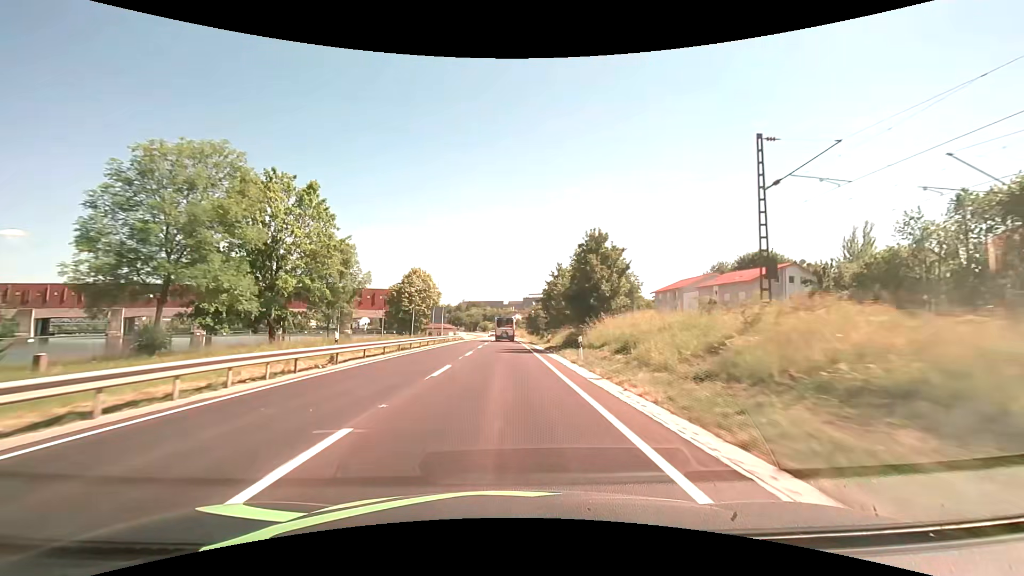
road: primary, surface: asphalt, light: Day
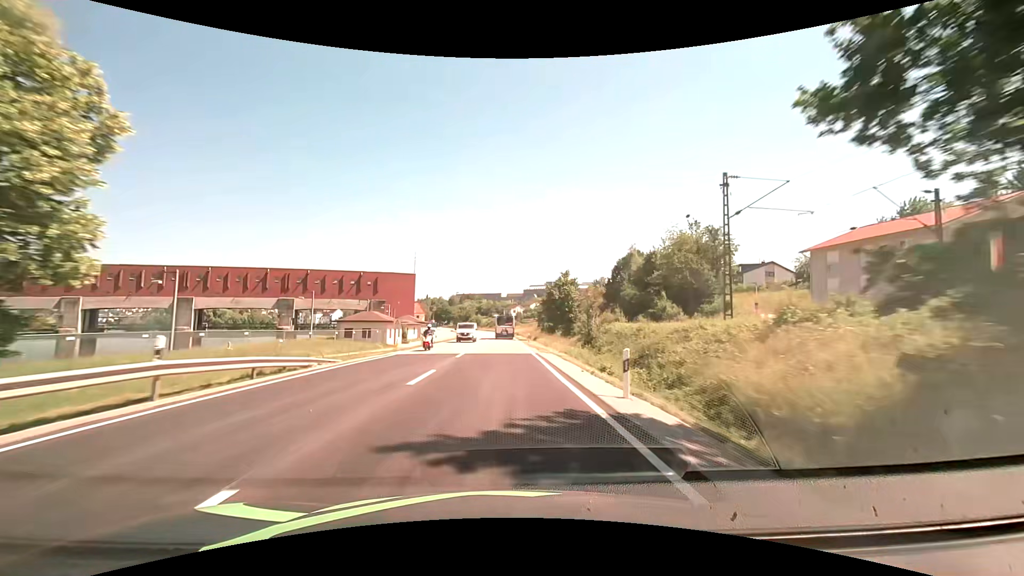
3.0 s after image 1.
(+0.2, +62.5) m; 0°
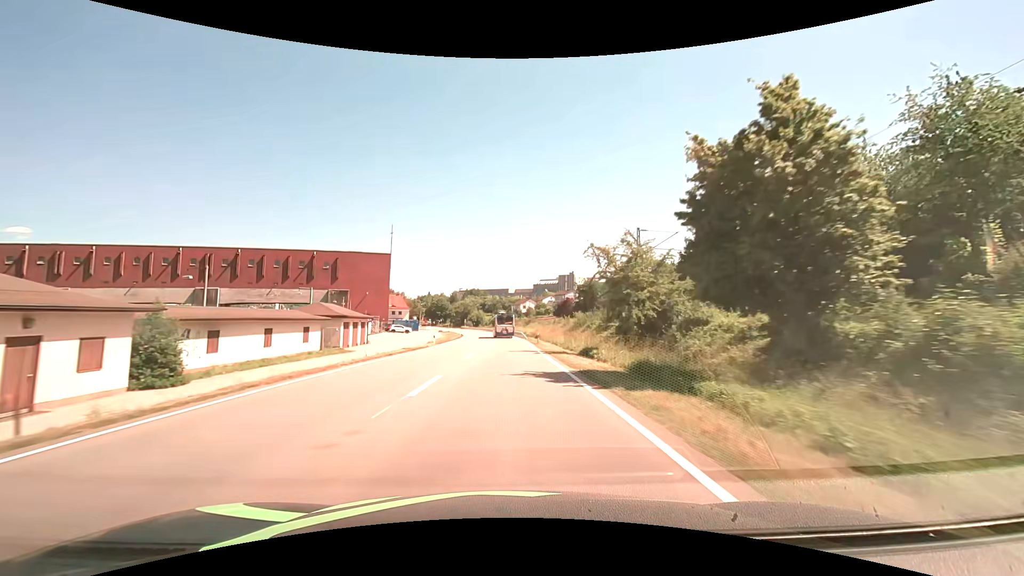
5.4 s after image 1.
(-0.3, +50.3) m; -1°
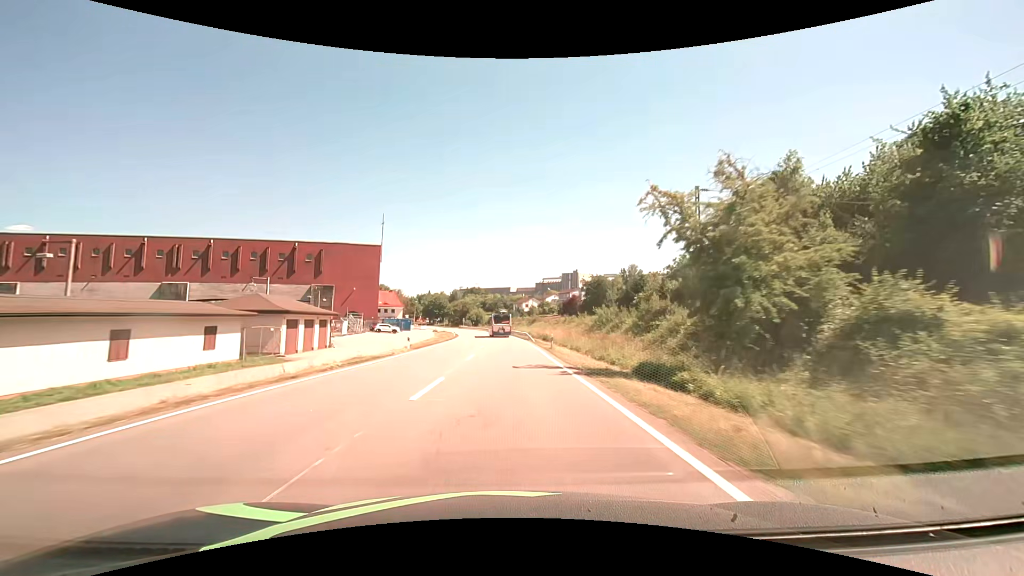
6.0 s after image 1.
(0.0, +12.5) m; 0°
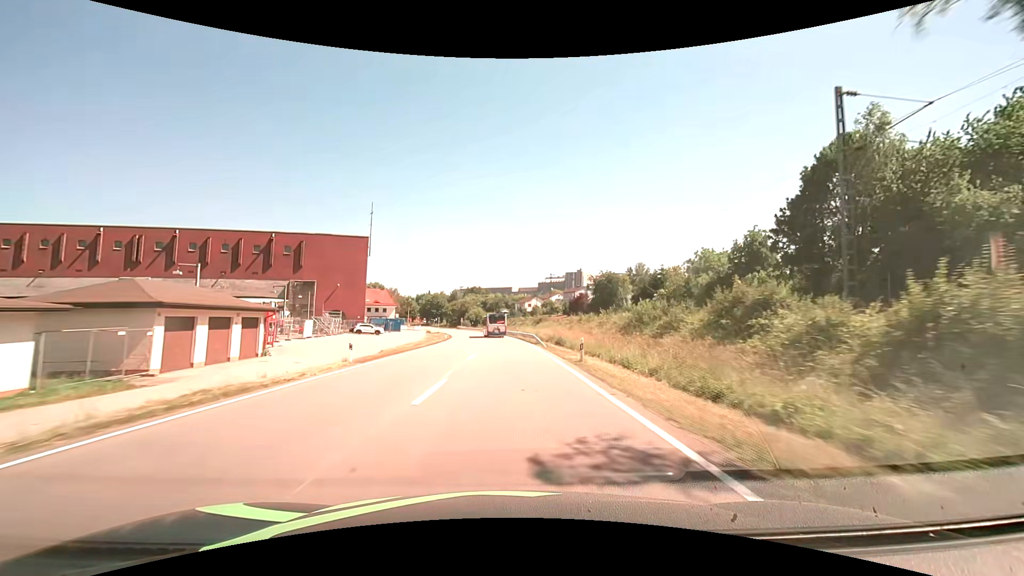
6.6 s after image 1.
(0.0, +12.5) m; 0°
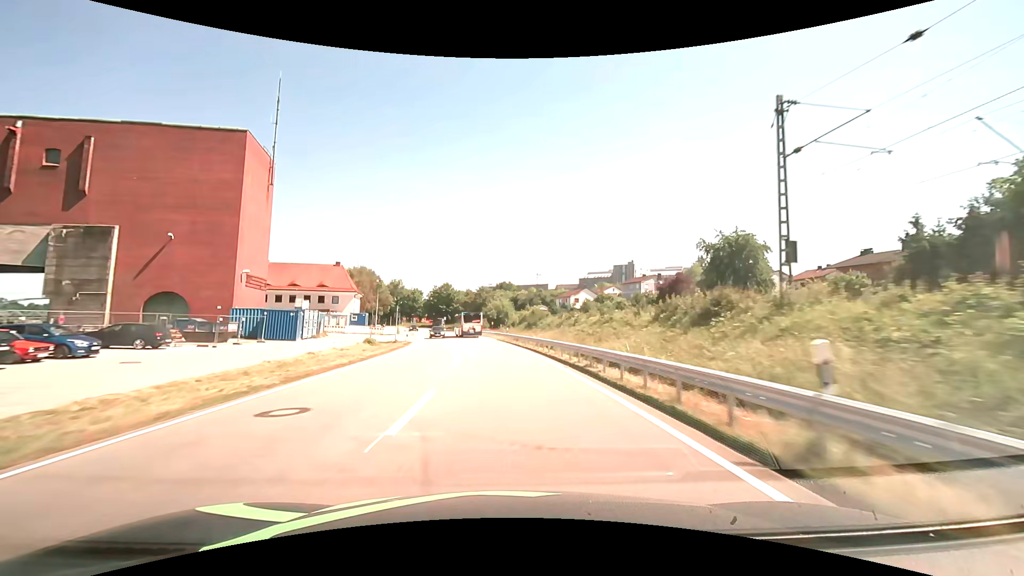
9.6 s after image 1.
(-1.5, +62.5) m; -4°
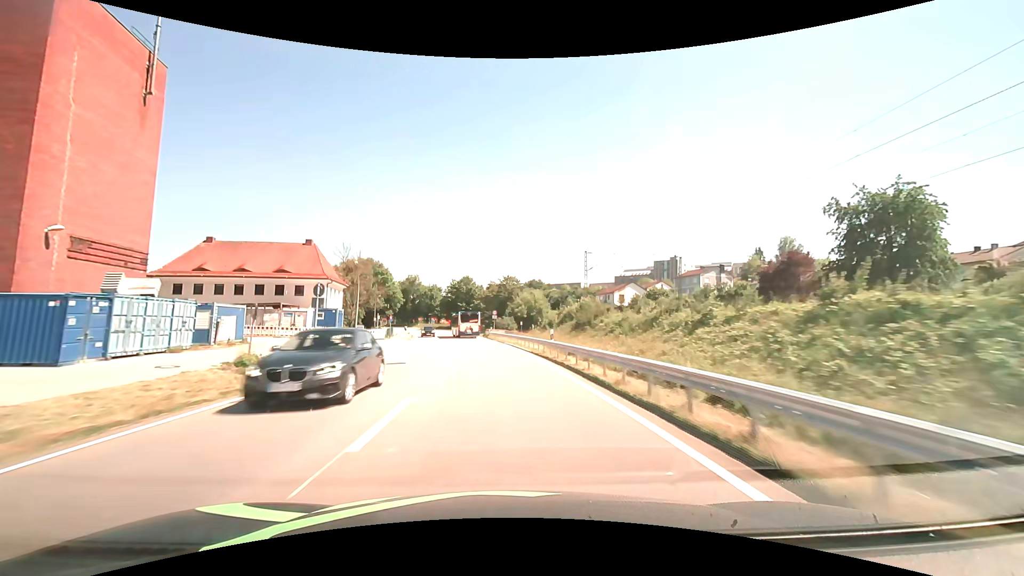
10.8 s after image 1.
(-0.7, +24.9) m; -3°
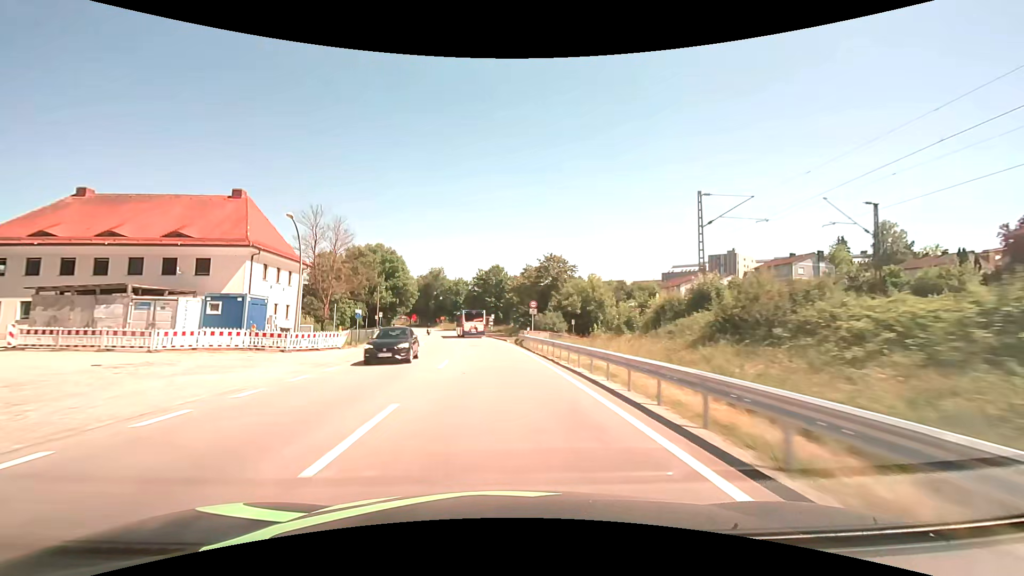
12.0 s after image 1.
(-0.9, +24.9) m; -4°
(0, +10) (-1, +20) (-1, +30) (-2, +40) (-3, +50) (-4, +60) (-6, +70) (-8, +79) (-10, +89) (-13, +99) m
